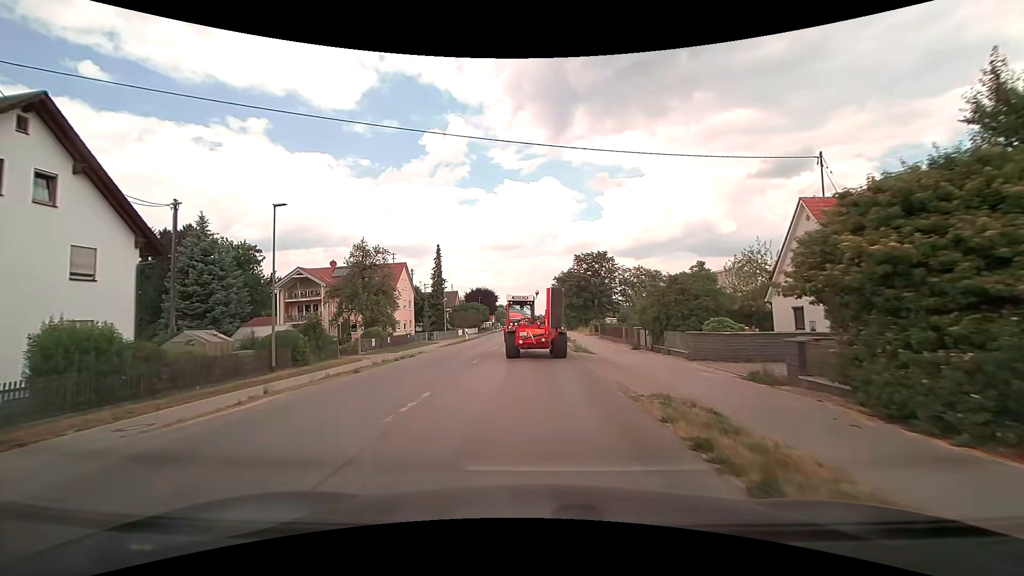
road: tertiary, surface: asphalt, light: Day
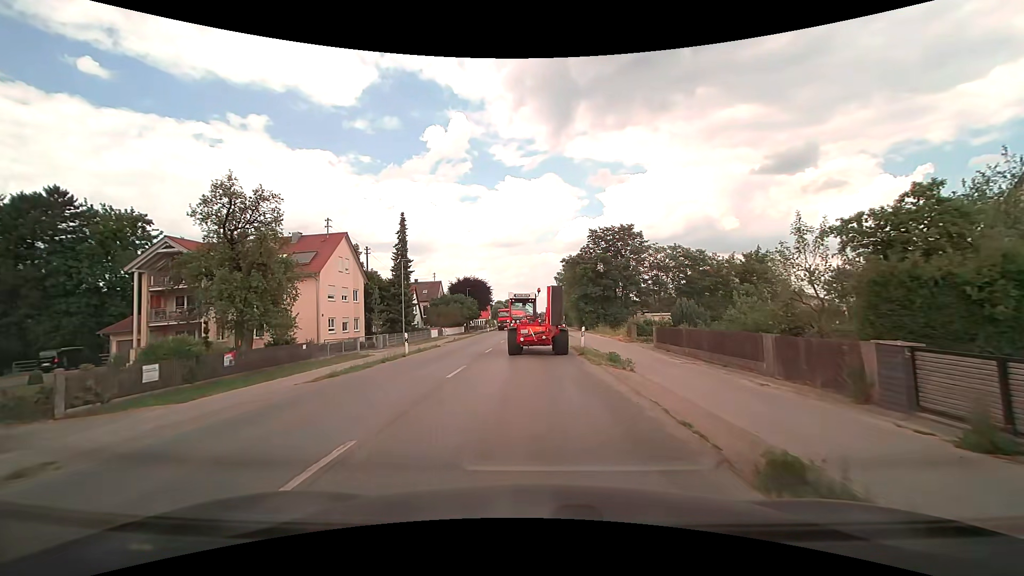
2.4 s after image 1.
(+0.1, +22.0) m; 0°
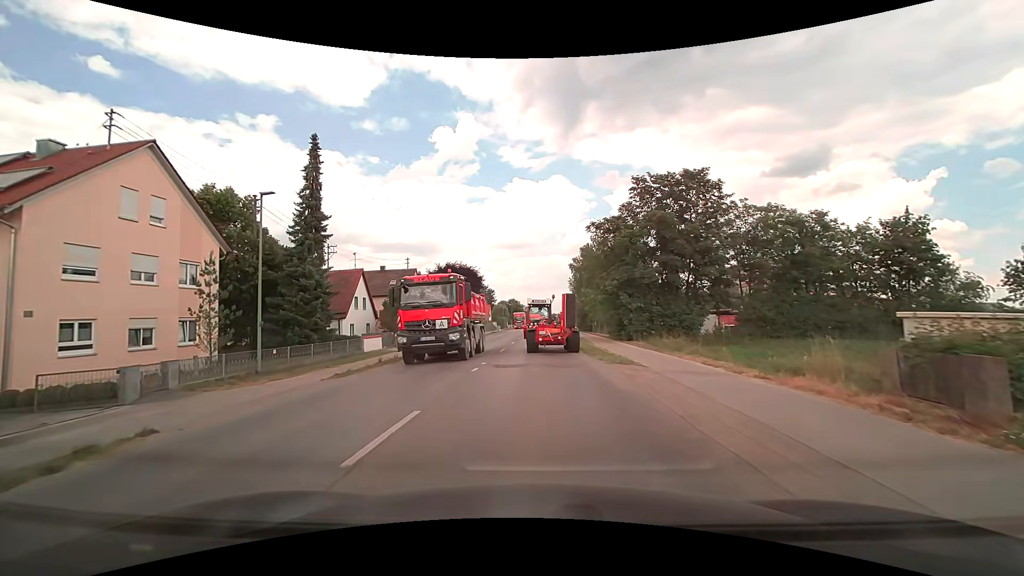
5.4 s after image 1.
(-0.3, +25.1) m; -1°
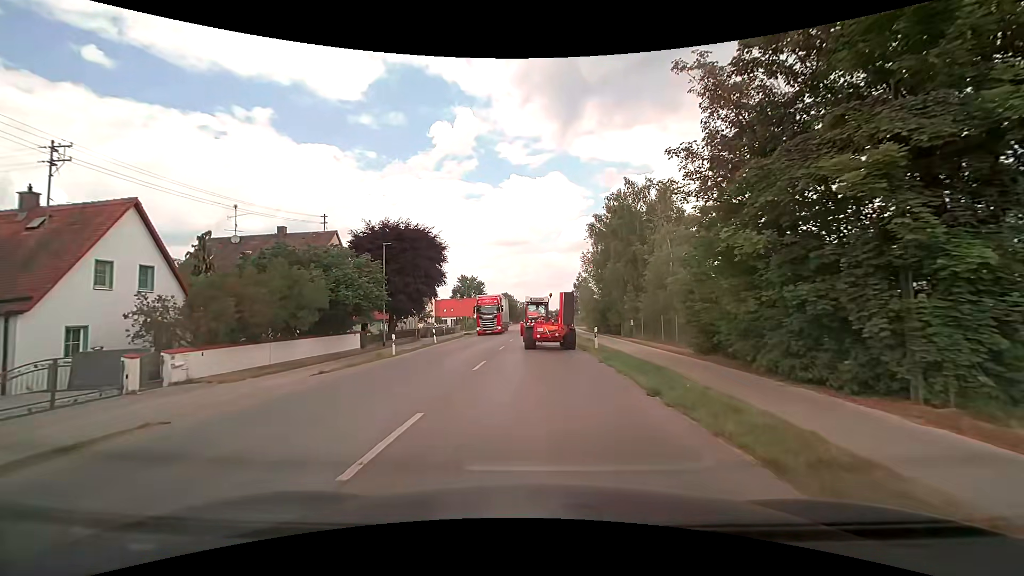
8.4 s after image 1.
(+0.1, +27.4) m; +1°
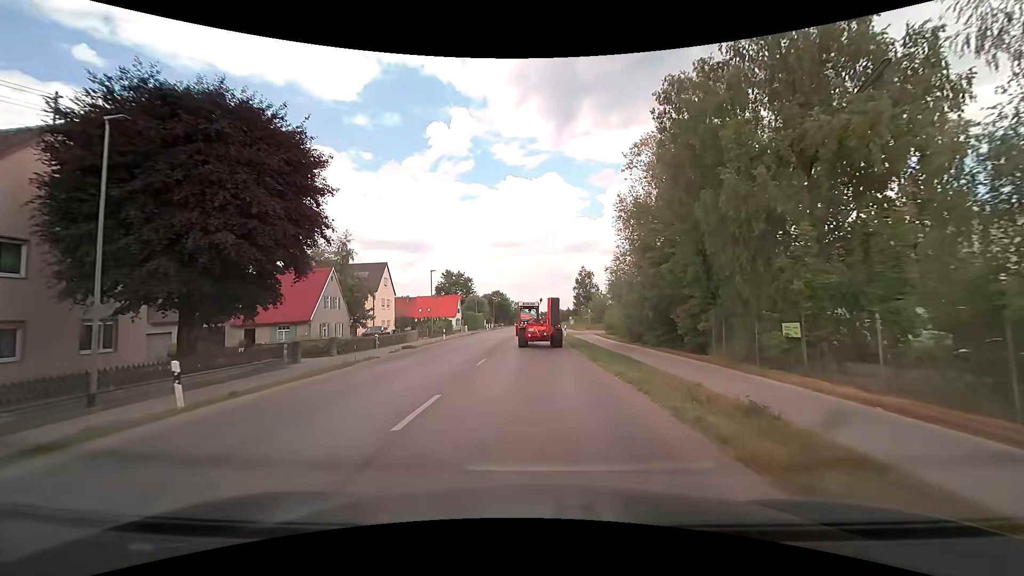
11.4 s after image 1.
(-0.1, +25.0) m; 0°
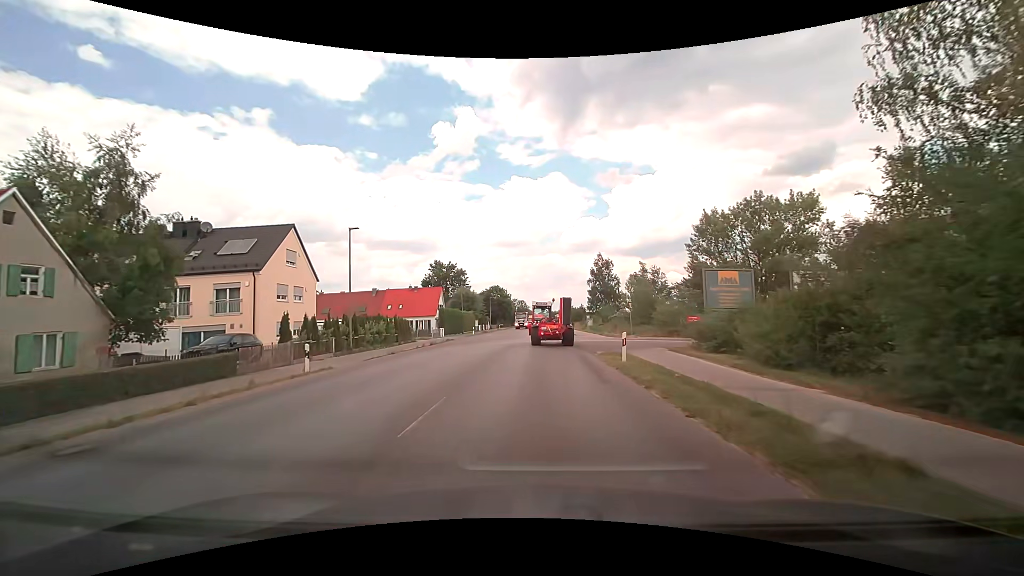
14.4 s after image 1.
(-0.3, +27.5) m; -1°
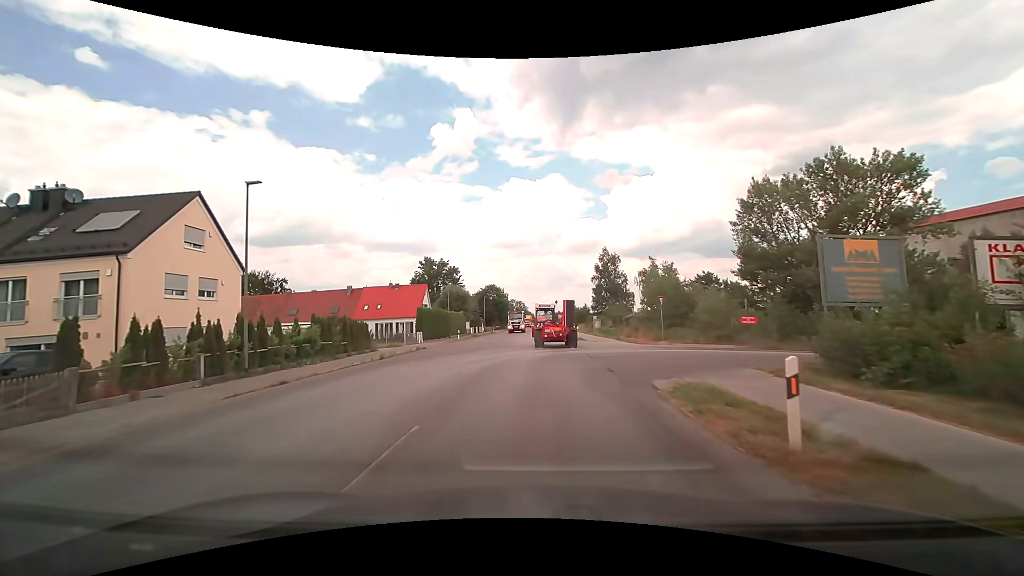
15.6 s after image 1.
(0.0, +11.2) m; 0°
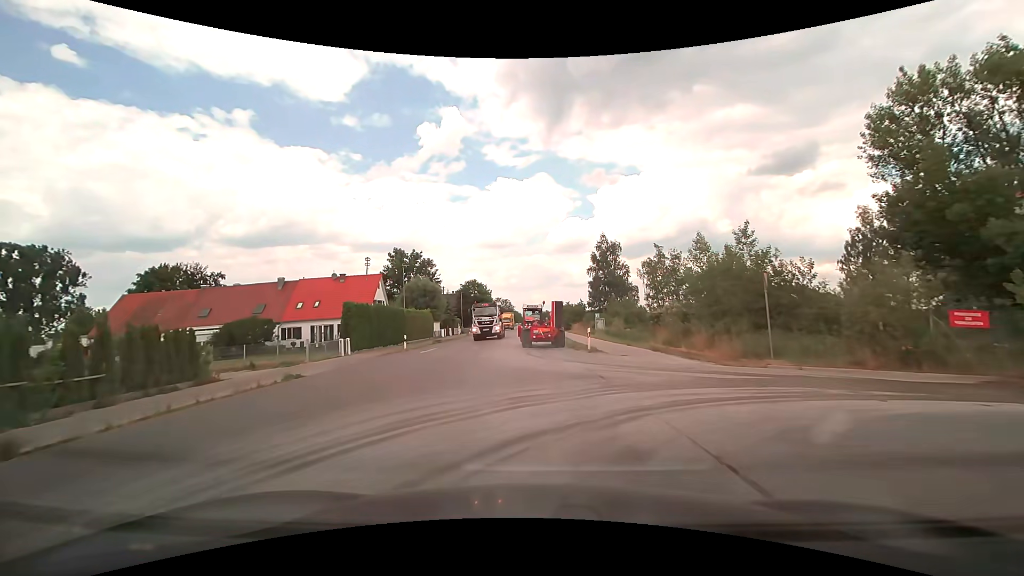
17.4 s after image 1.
(+0.2, +16.7) m; +1°
(0, +10) (0, +20) (0, +30) (-1, +40) (-1, +50) (-1, +60) (-1, +70) (-2, +80) (-2, +90) (-2, +100) m
